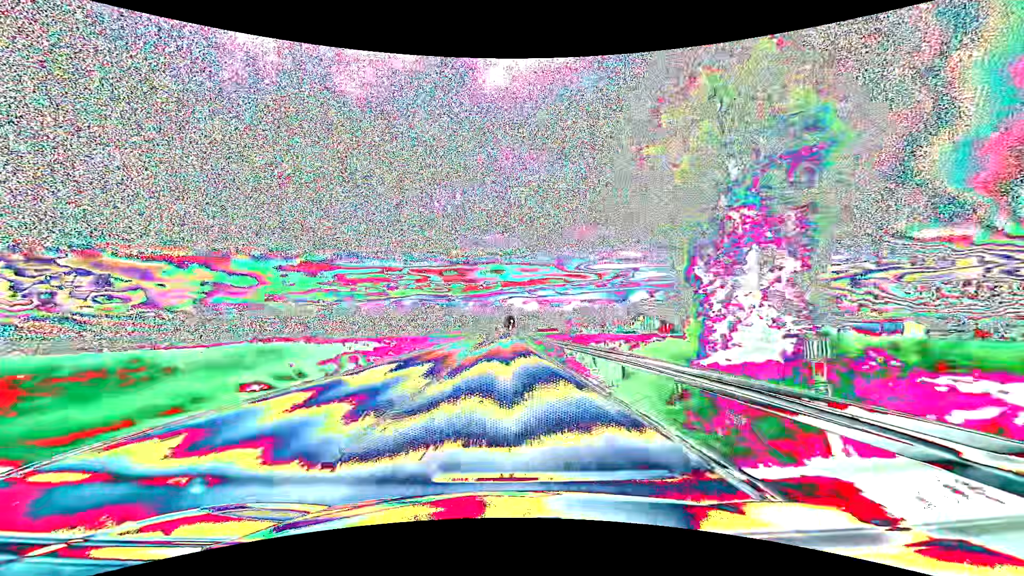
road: primary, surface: asphalt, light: Day
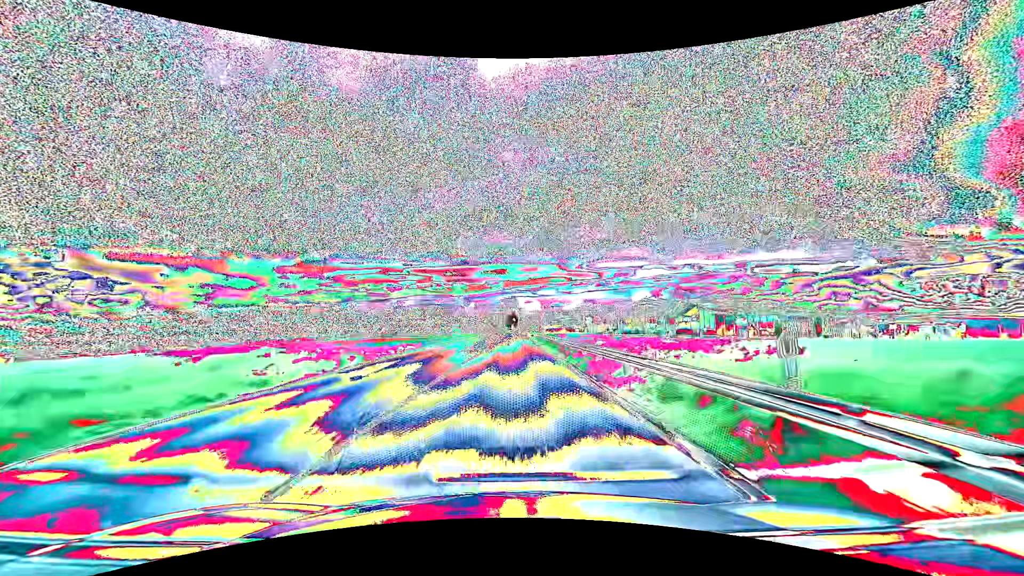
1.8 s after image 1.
(-0.6, +47.6) m; -1°
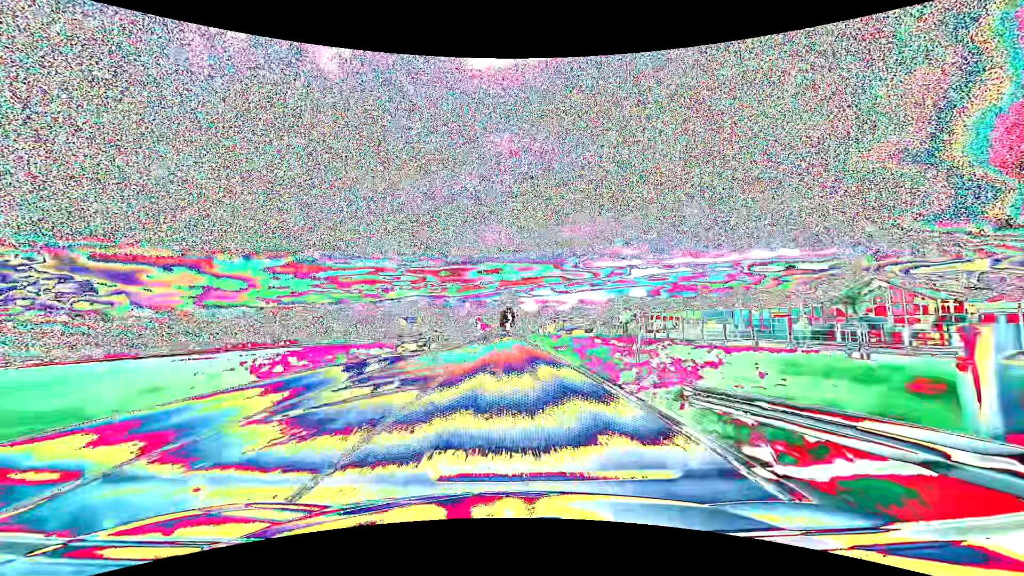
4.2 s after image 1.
(+0.5, +63.4) m; +1°
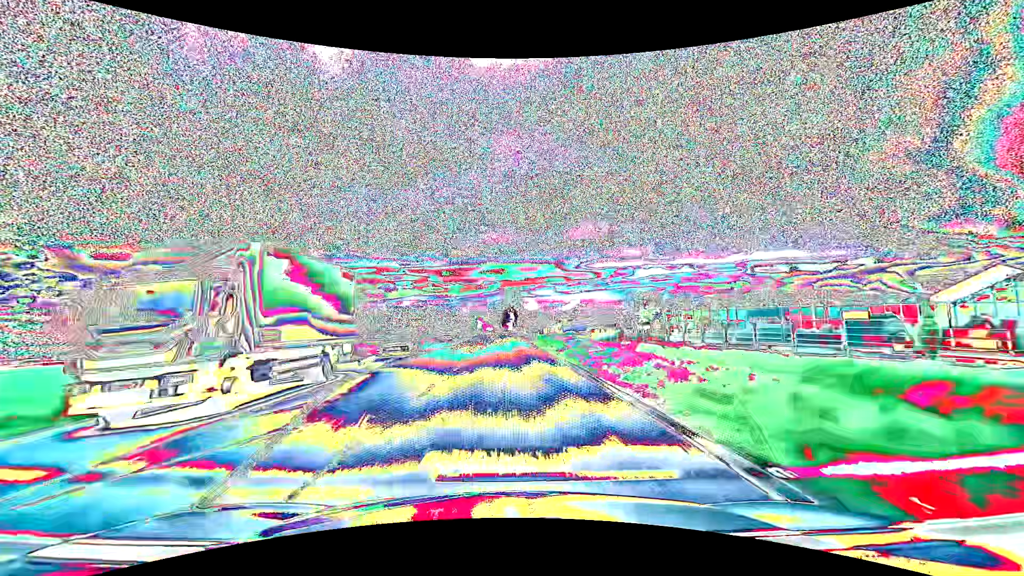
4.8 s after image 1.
(0.0, +15.8) m; 0°
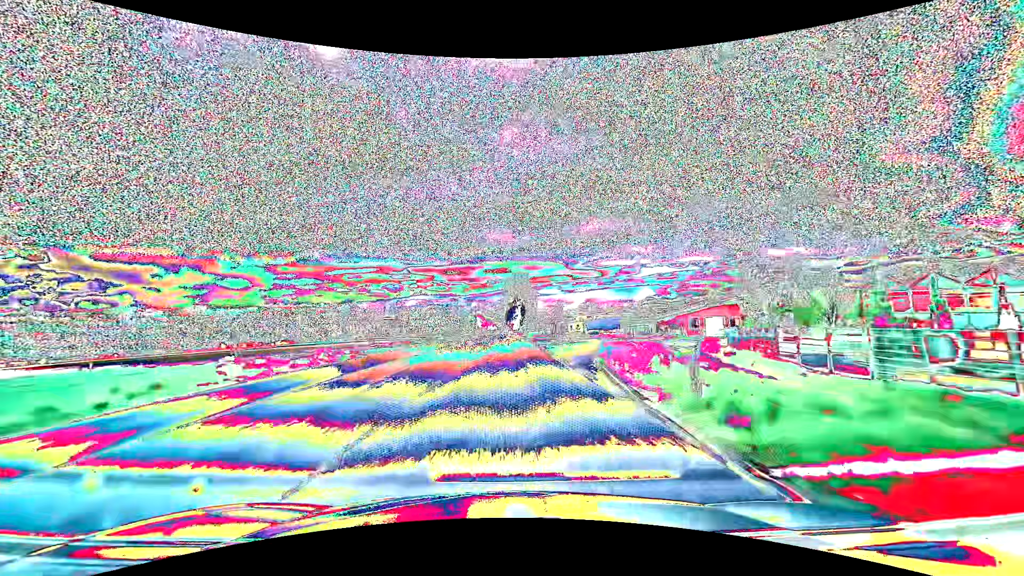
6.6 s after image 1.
(-0.3, +47.5) m; -1°
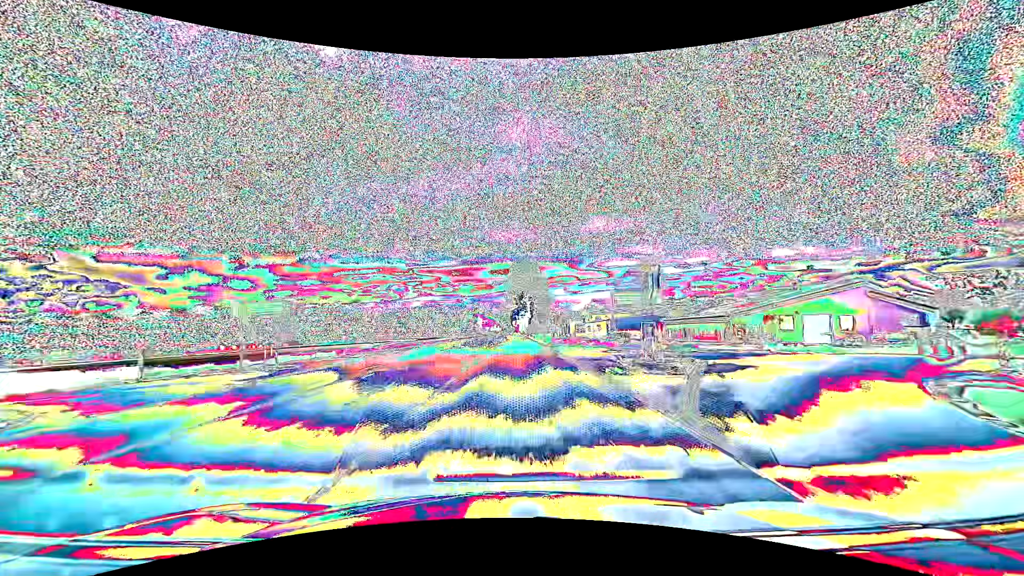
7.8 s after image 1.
(-0.2, +31.7) m; -1°
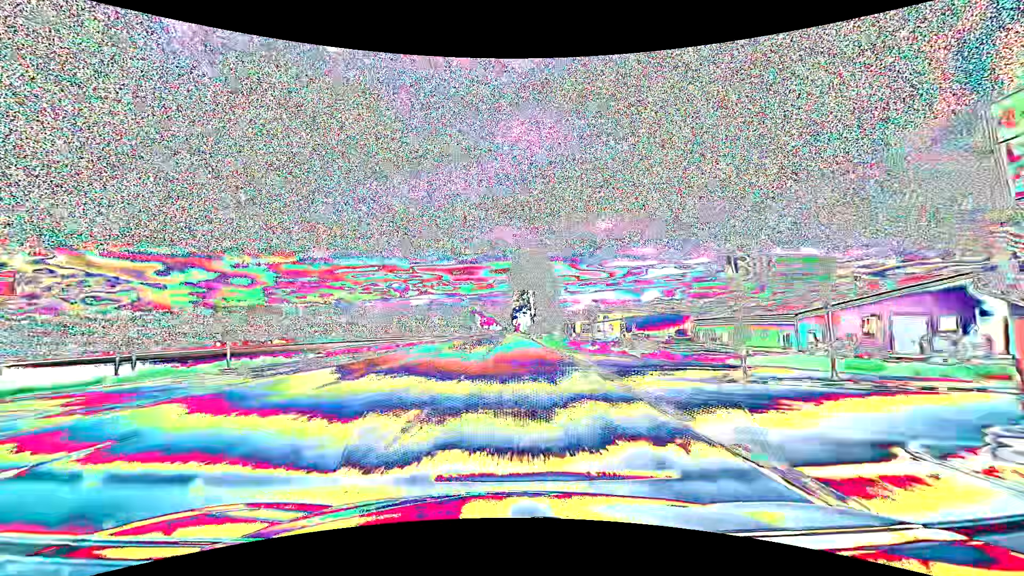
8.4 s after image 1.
(0.0, +15.8) m; 0°
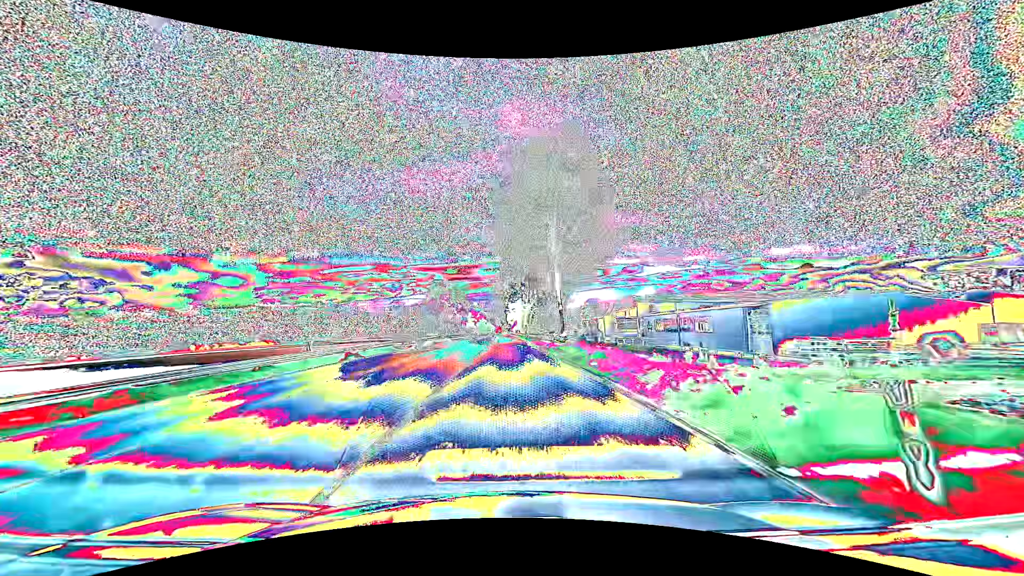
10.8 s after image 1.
(+0.5, +63.3) m; +1°
(0, +10) (0, +20) (0, +30) (0, +40) (0, +50) (0, +60) (0, +70) (-1, +80) (-1, +90) (-1, +100) m
